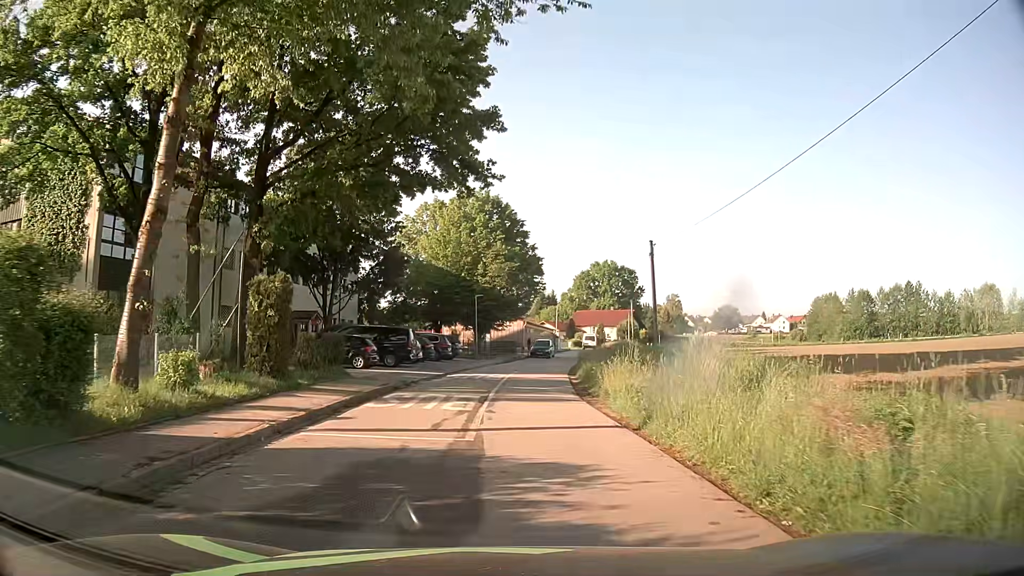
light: Day
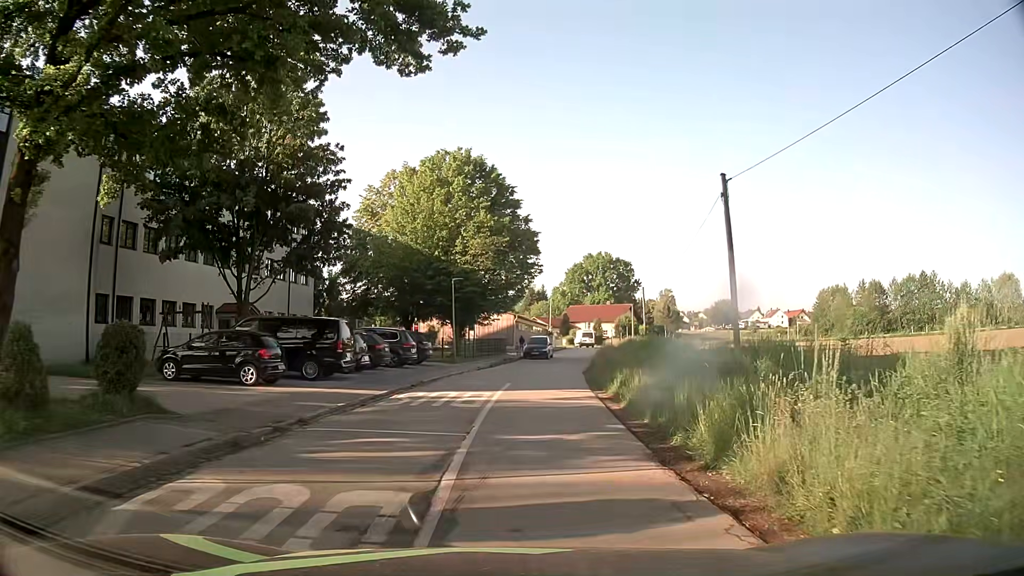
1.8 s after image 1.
(0.0, +11.6) m; 0°
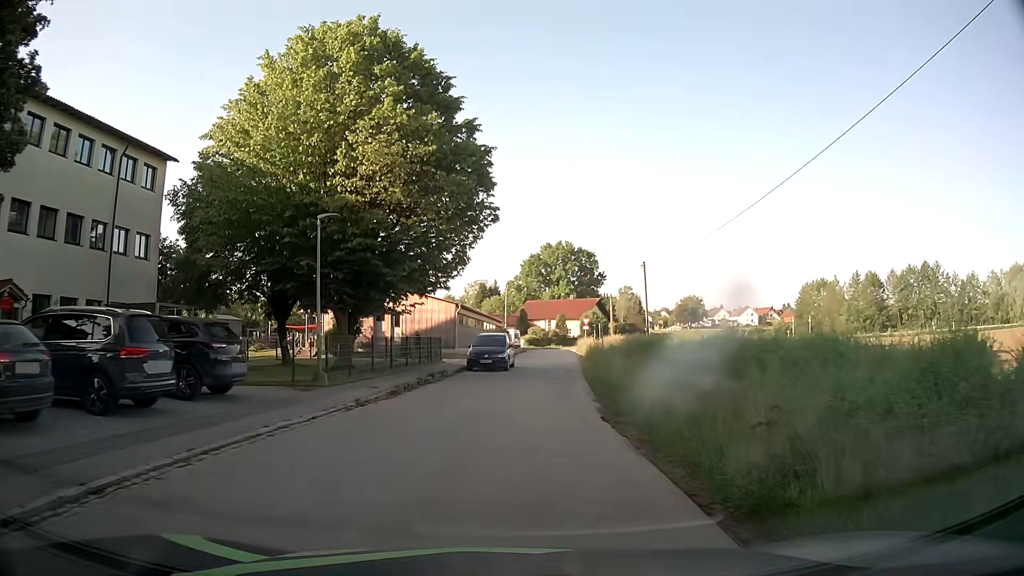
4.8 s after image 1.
(+1.0, +19.0) m; +4°
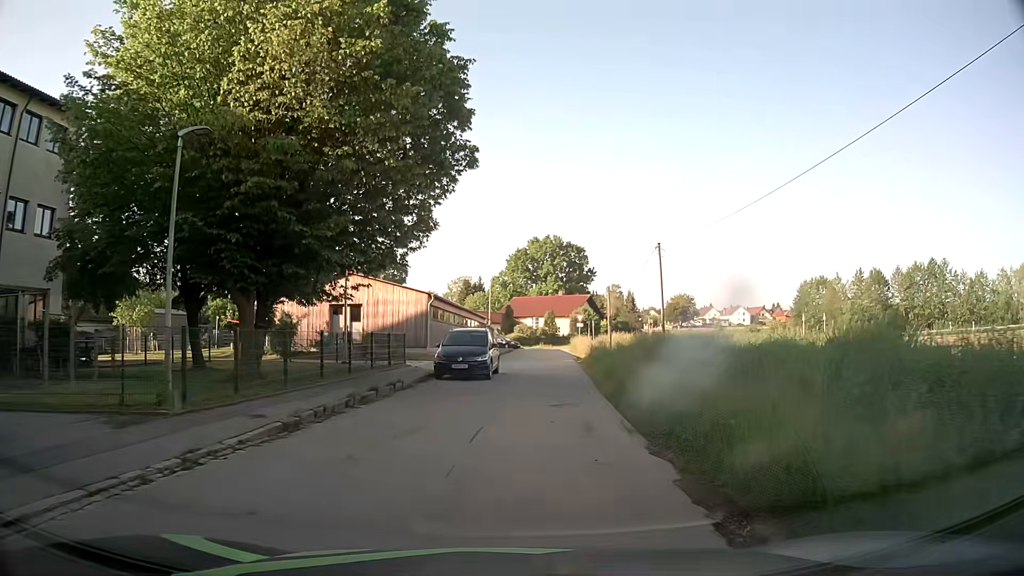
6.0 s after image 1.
(+0.1, +7.8) m; +1°
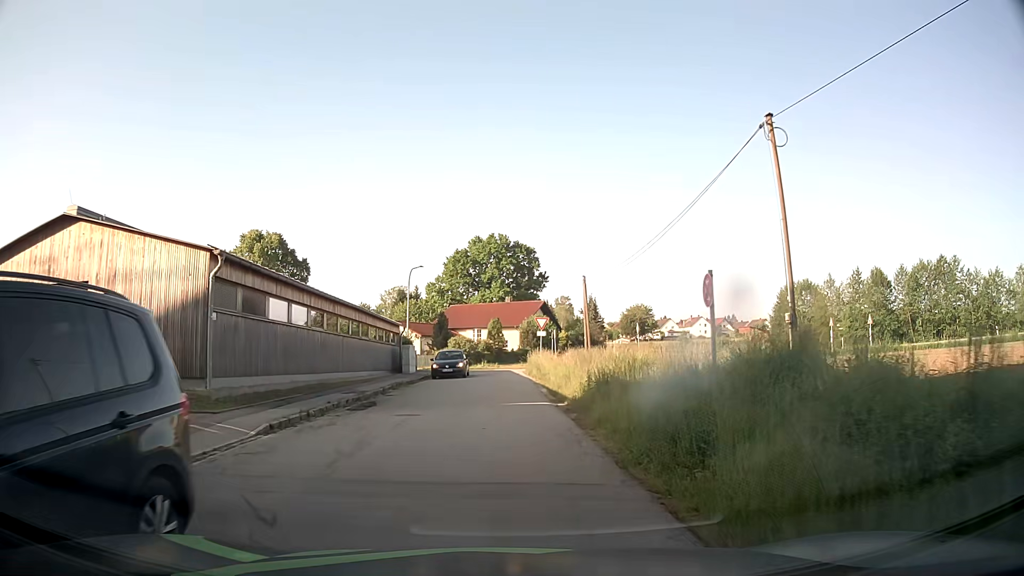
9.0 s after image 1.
(+1.3, +21.2) m; +5°
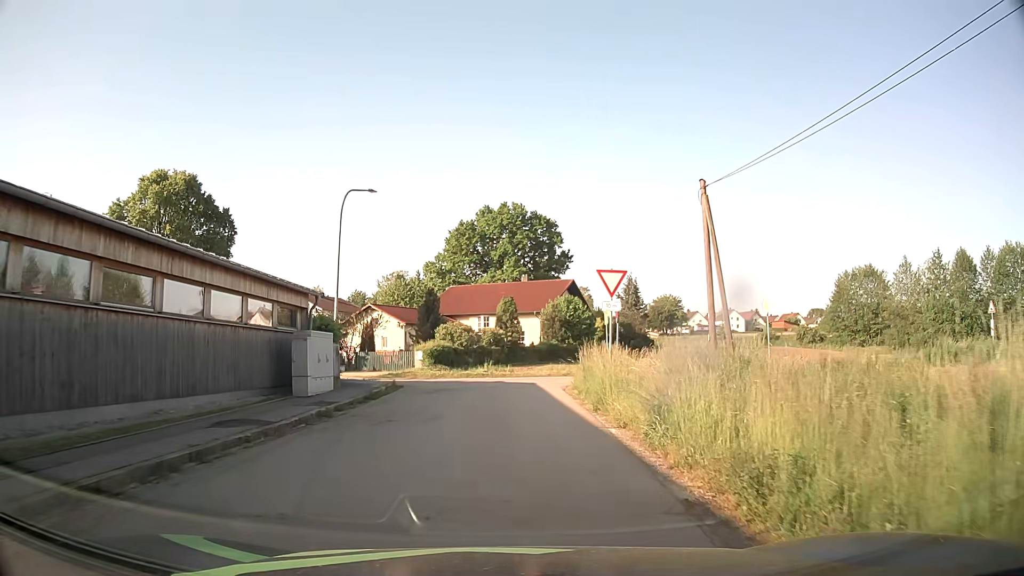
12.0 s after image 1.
(-0.3, +22.6) m; -1°
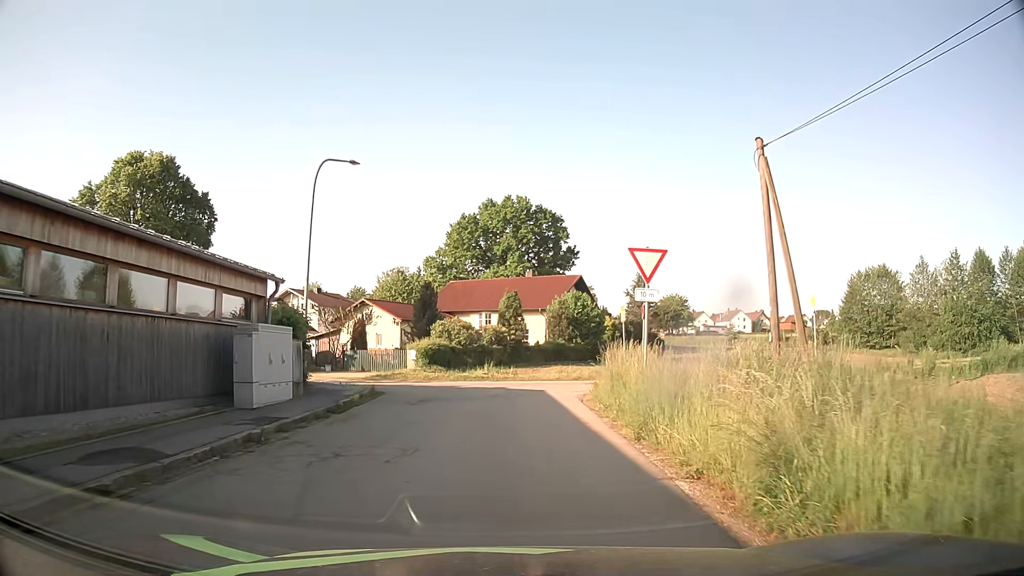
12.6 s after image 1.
(0.0, +4.0) m; -1°
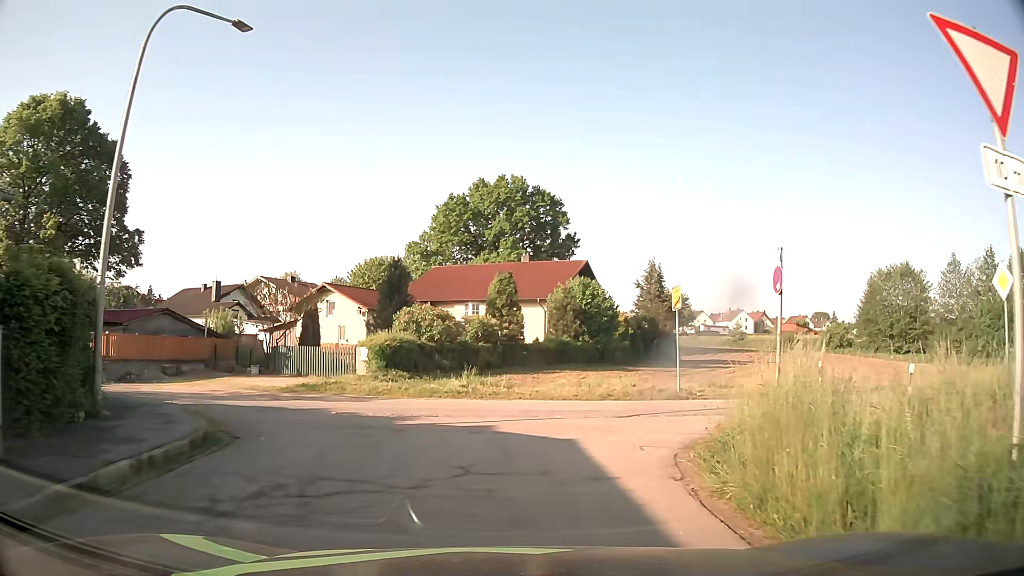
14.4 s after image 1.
(0.0, +10.3) m; +1°
